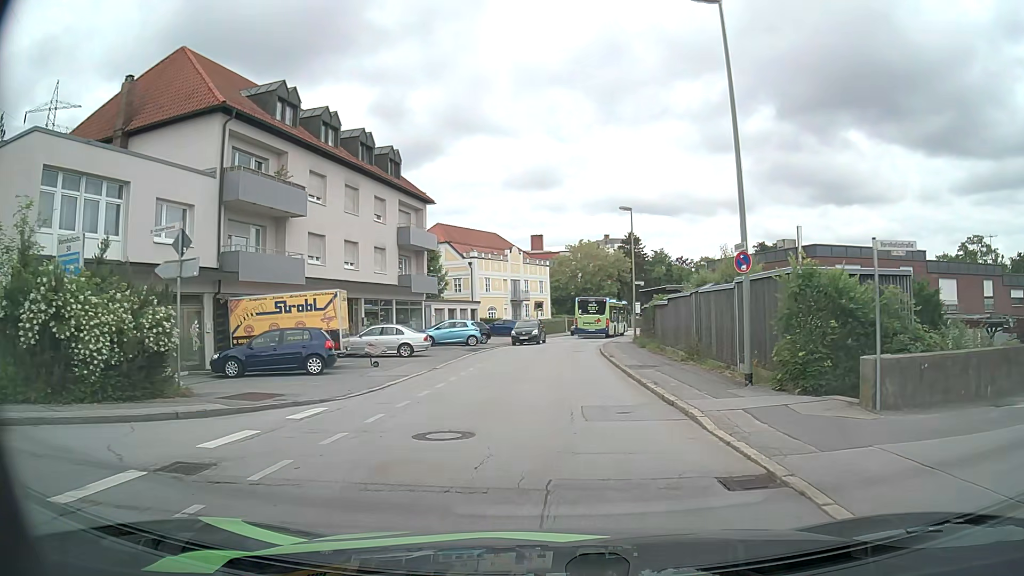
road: residential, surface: asphalt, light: Day
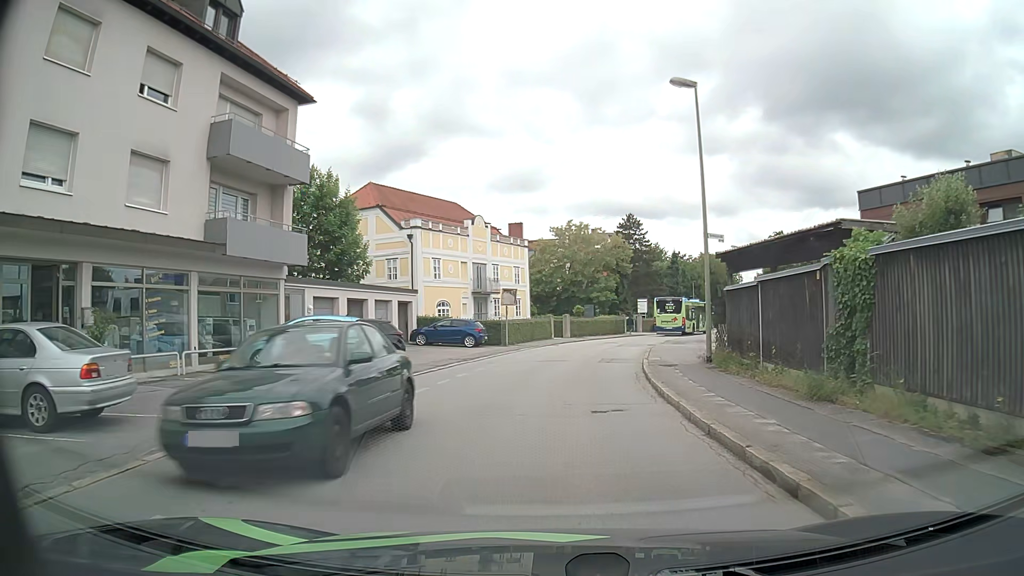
(+0.3, +22.3) m; +2°
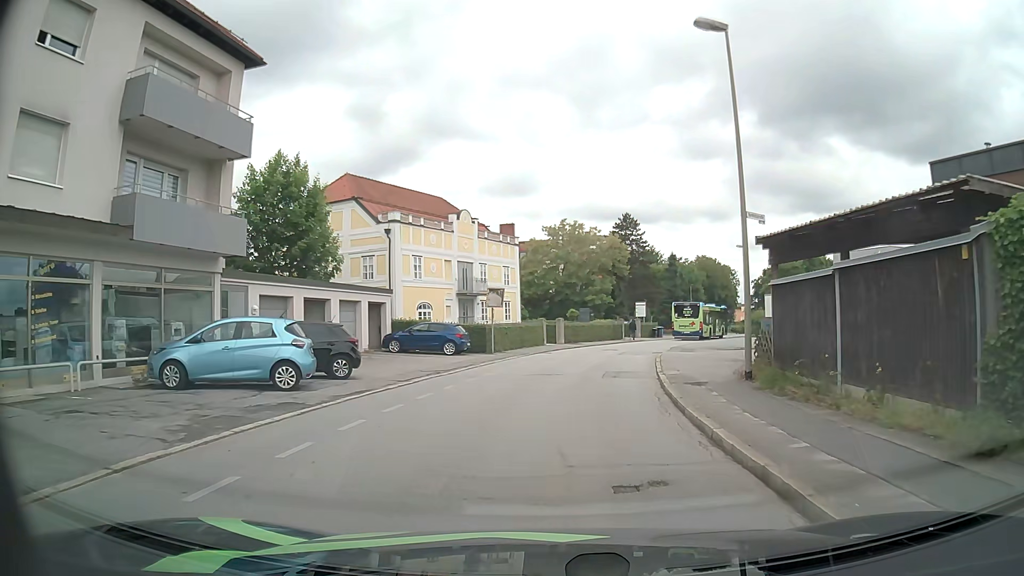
(0.0, +4.5) m; +1°
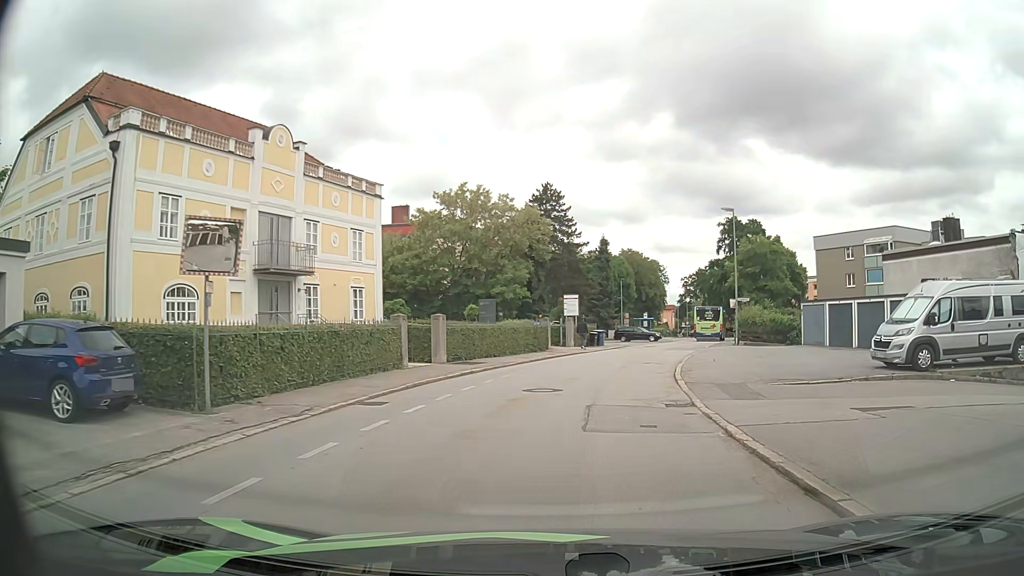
(+1.3, +21.5) m; +7°
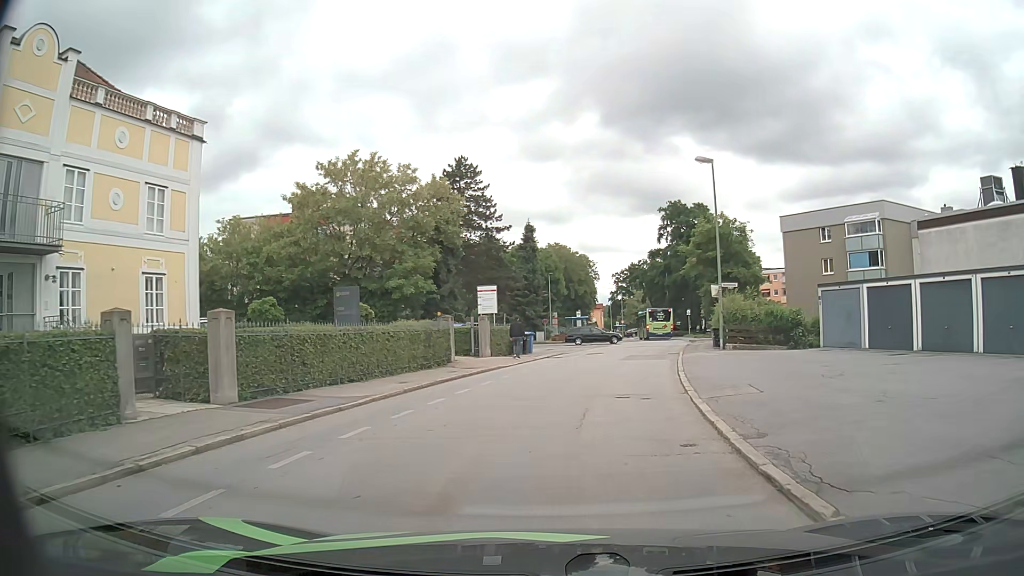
(+0.8, +11.9) m; +7°
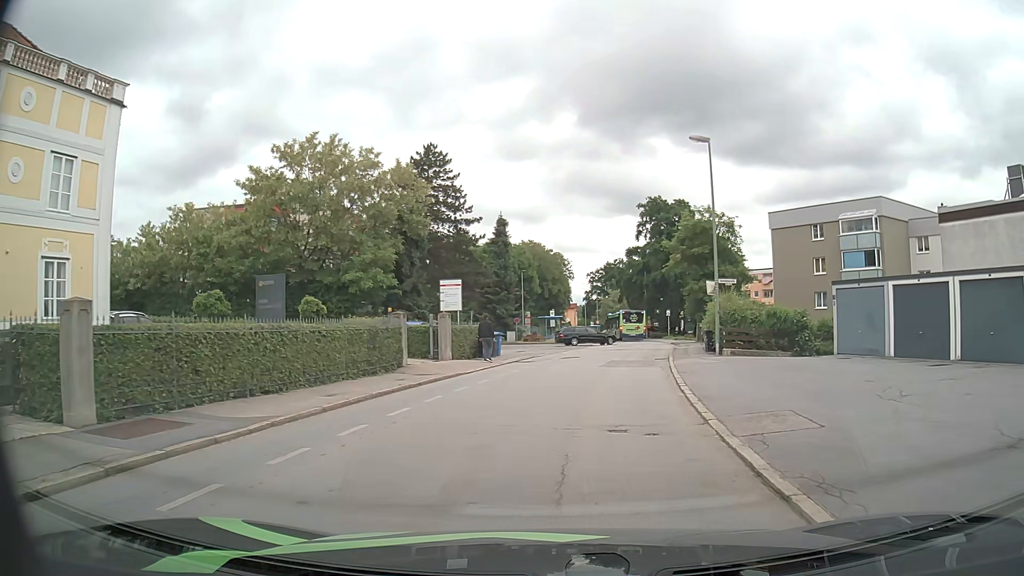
(+0.1, +3.8) m; +2°
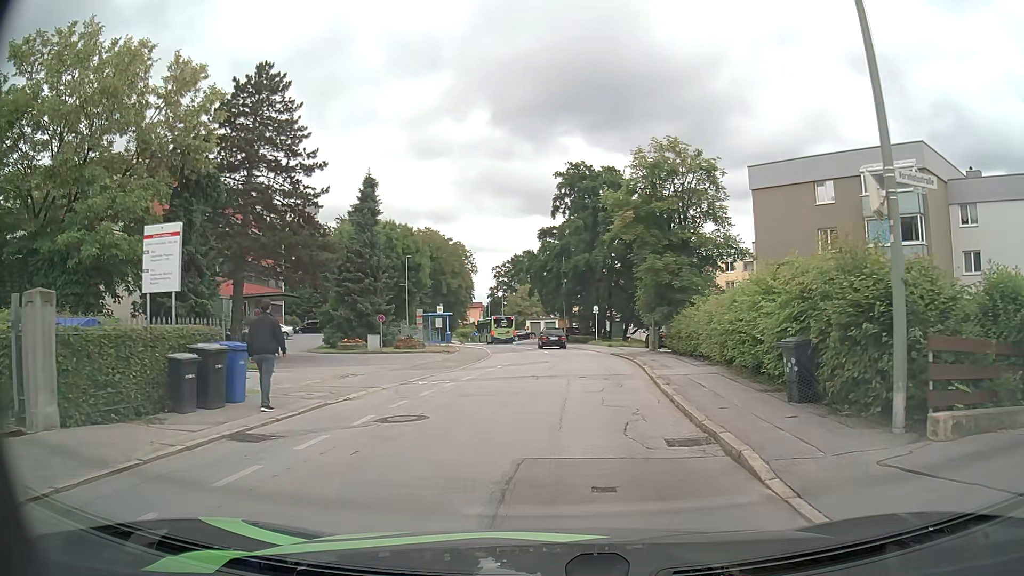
(+1.6, +18.5) m; +8°
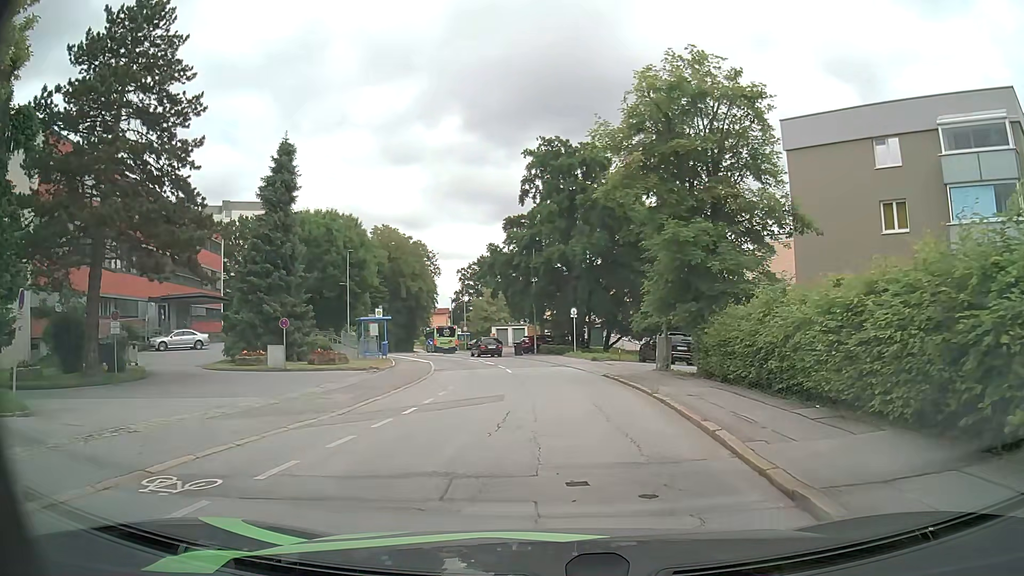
(+0.3, +11.2) m; +3°
